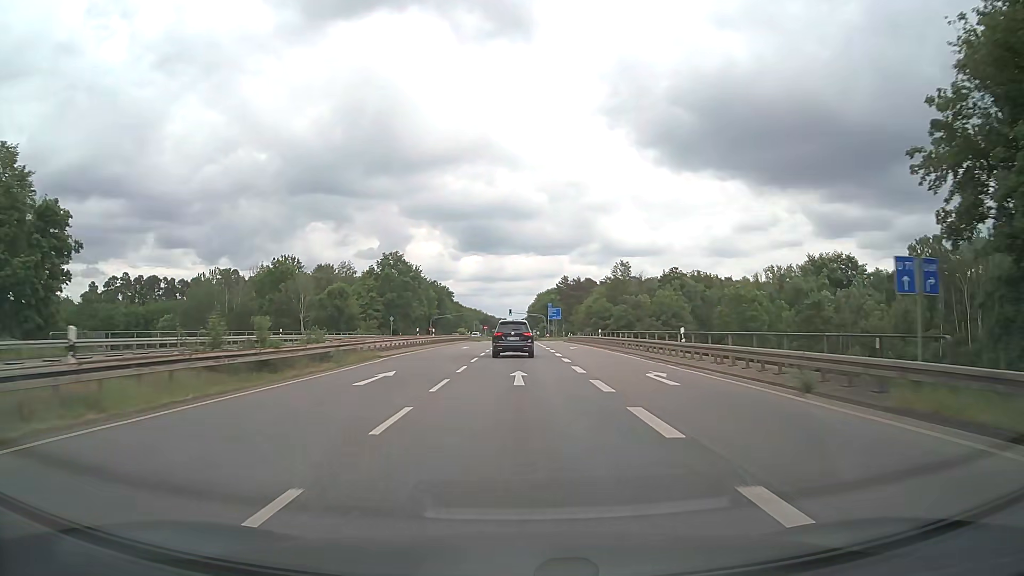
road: secondary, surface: asphalt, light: Day
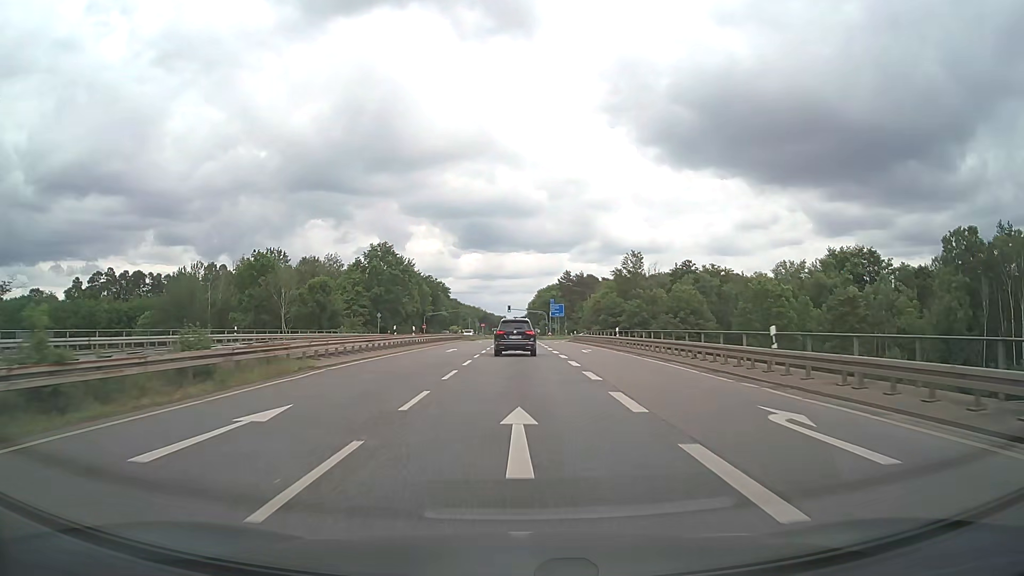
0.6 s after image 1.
(0.0, +9.9) m; 0°
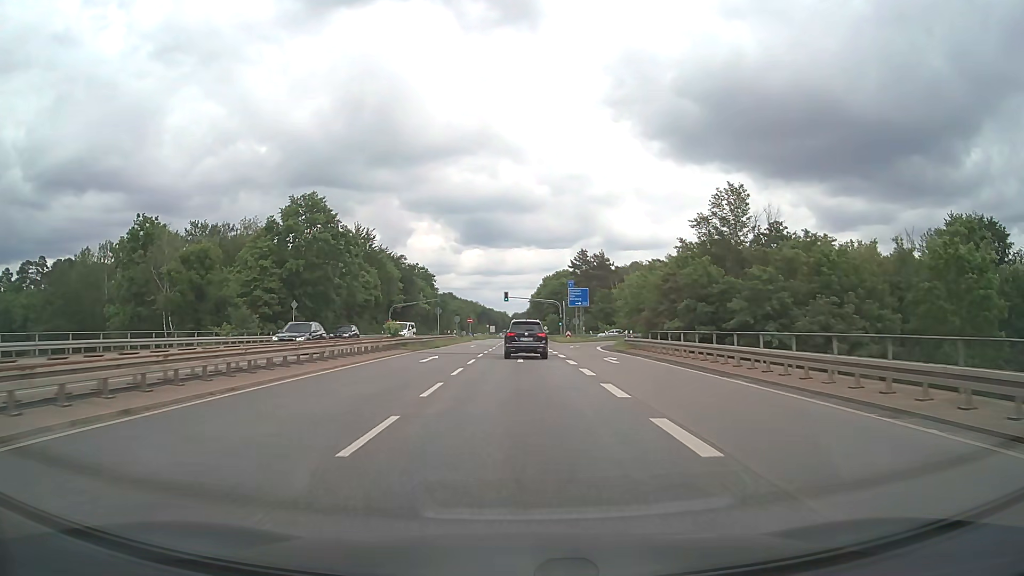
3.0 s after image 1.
(-0.1, +39.7) m; 0°
